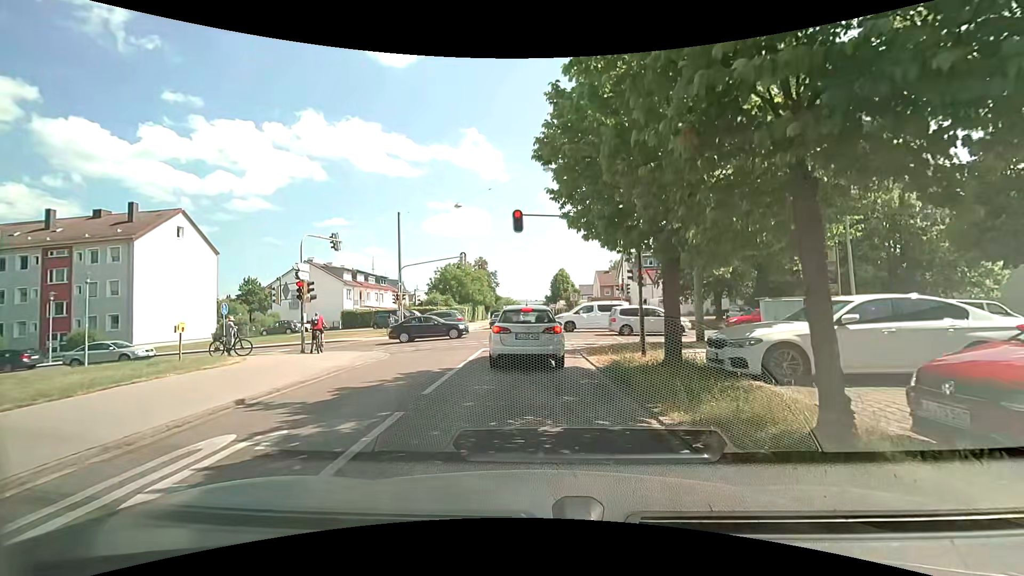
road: residential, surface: asphalt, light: Day
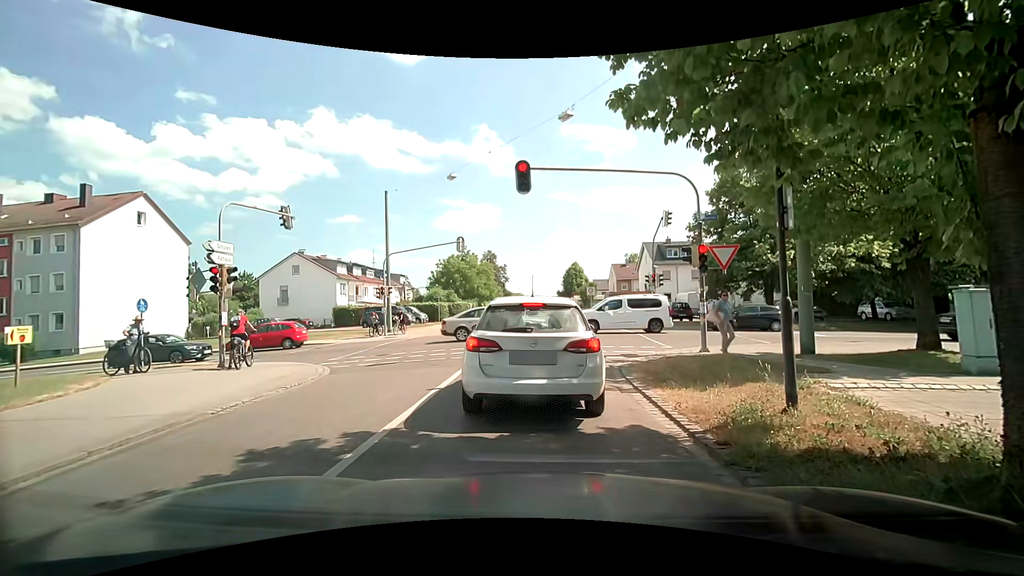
(+0.1, +6.4) m; 0°
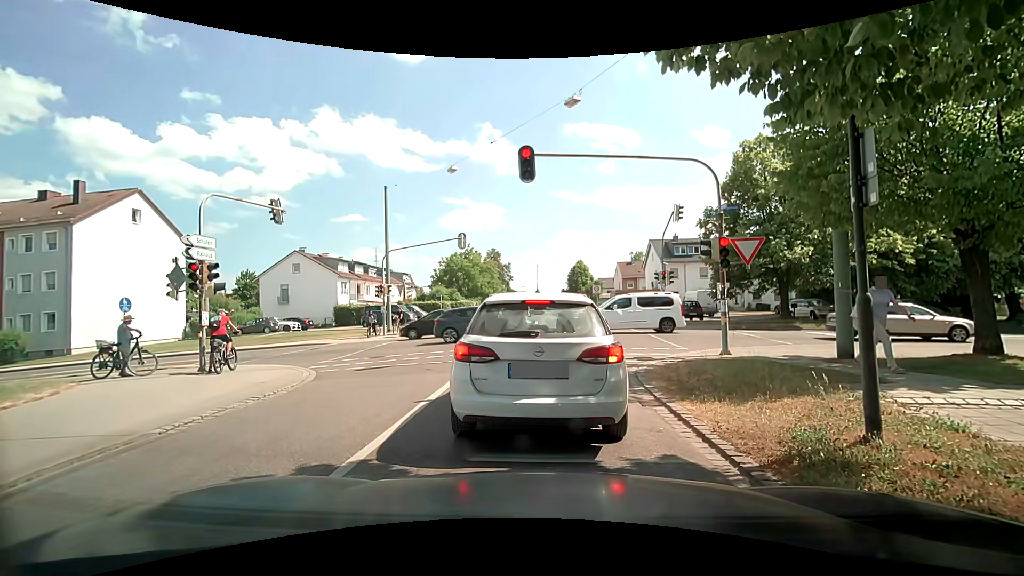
(0.0, +1.2) m; 0°
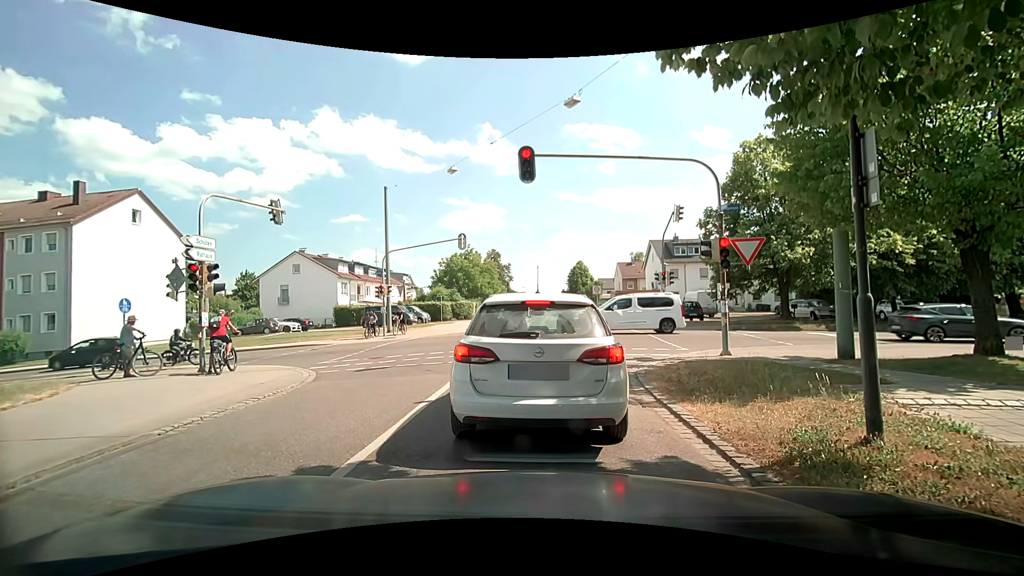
(0.0, +0.1) m; 0°
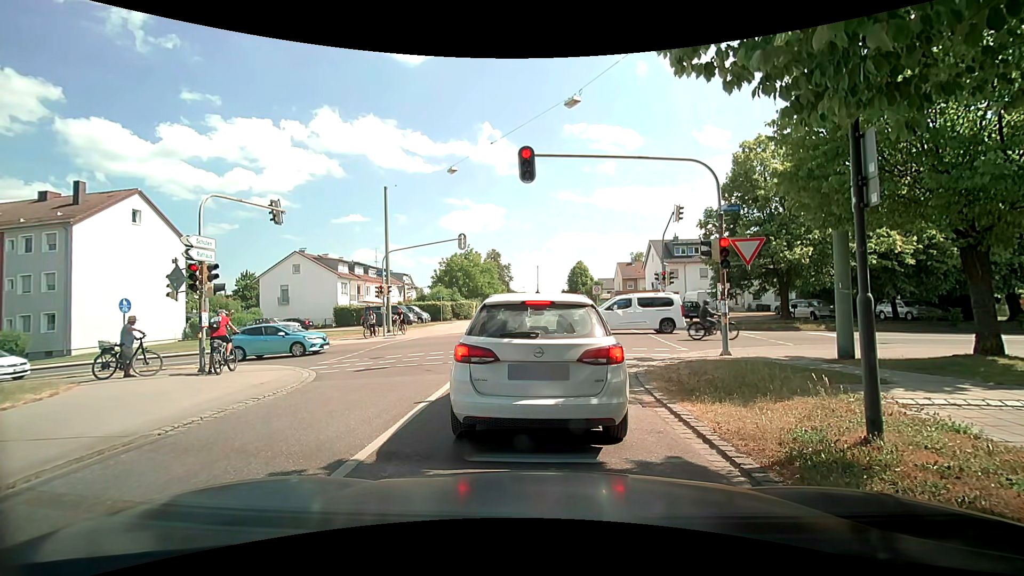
(0.0, 0.0) m; 0°
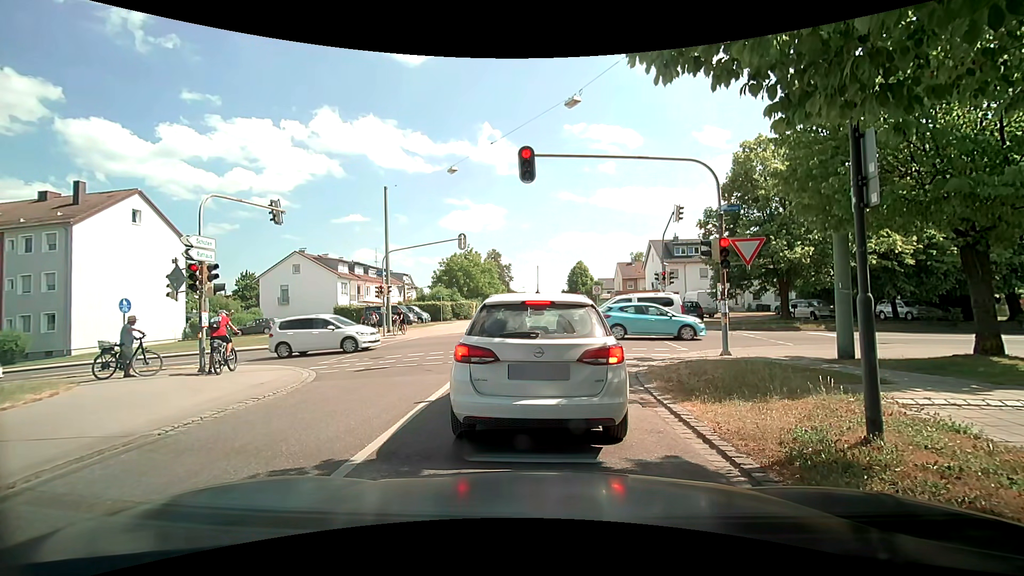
(0.0, 0.0) m; 0°
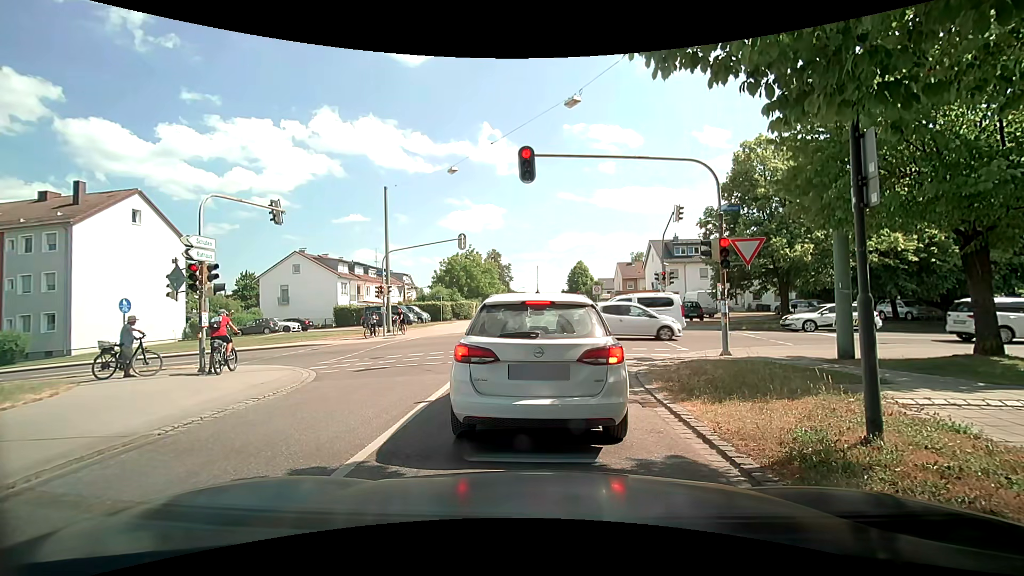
(0.0, 0.0) m; 0°
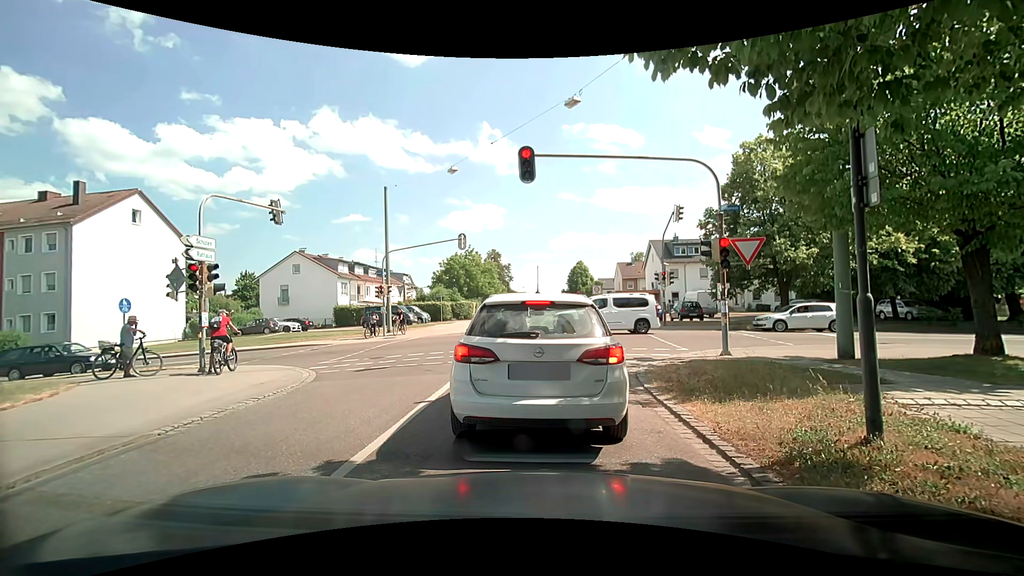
(0.0, 0.0) m; 0°
